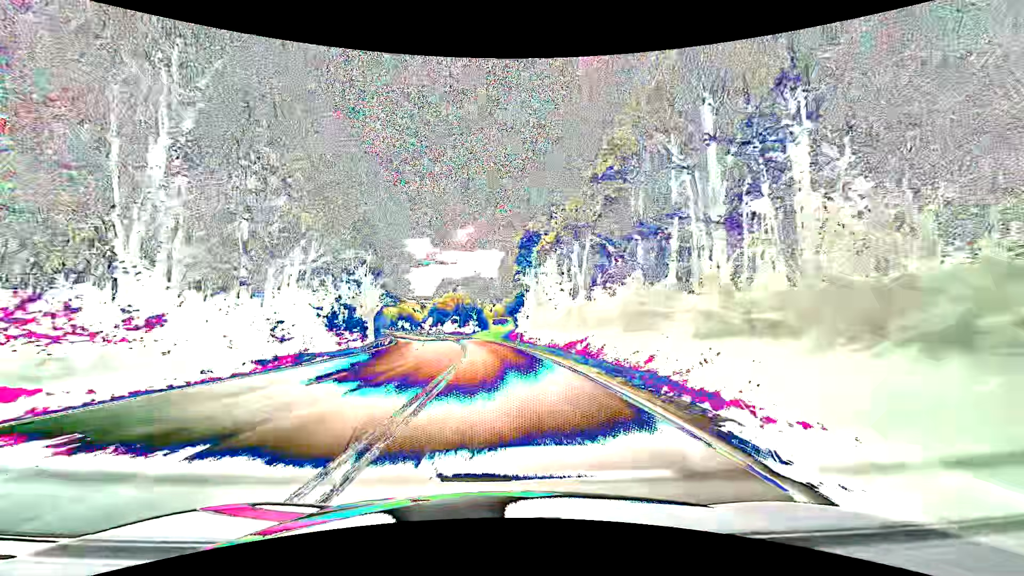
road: primary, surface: asphalt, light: Day
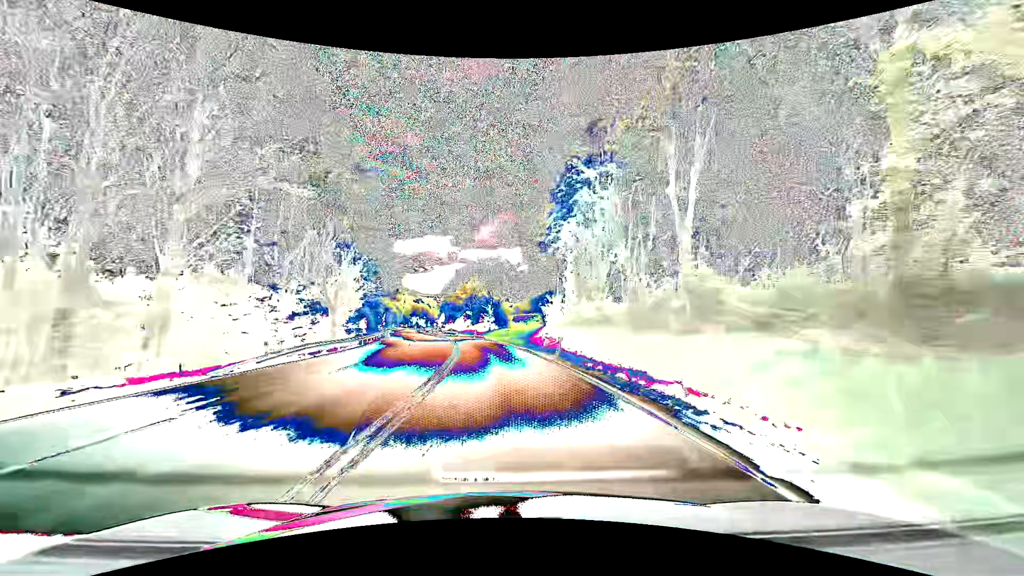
(-0.5, +21.5) m; -2°
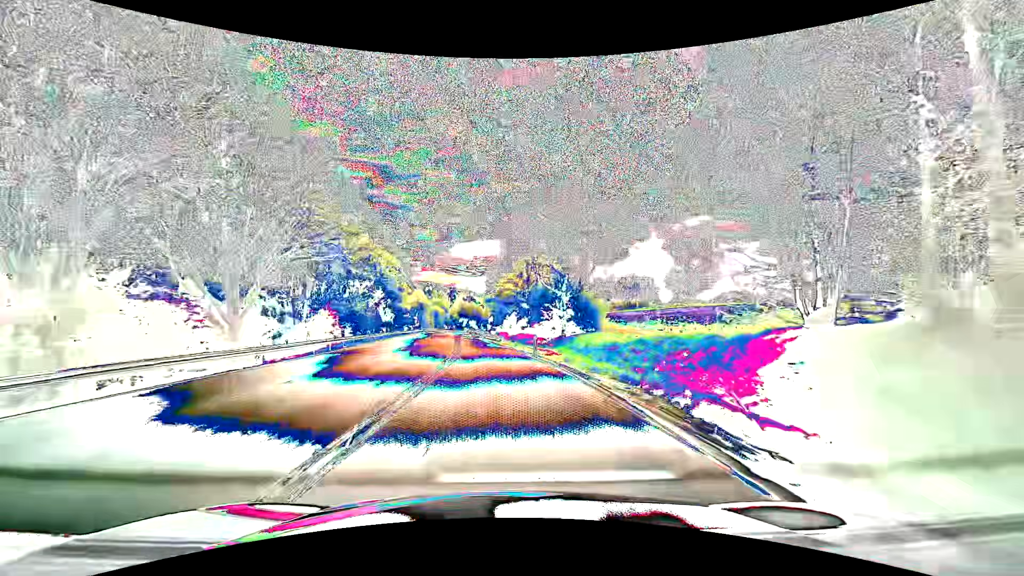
(-2.5, +42.8) m; -7°
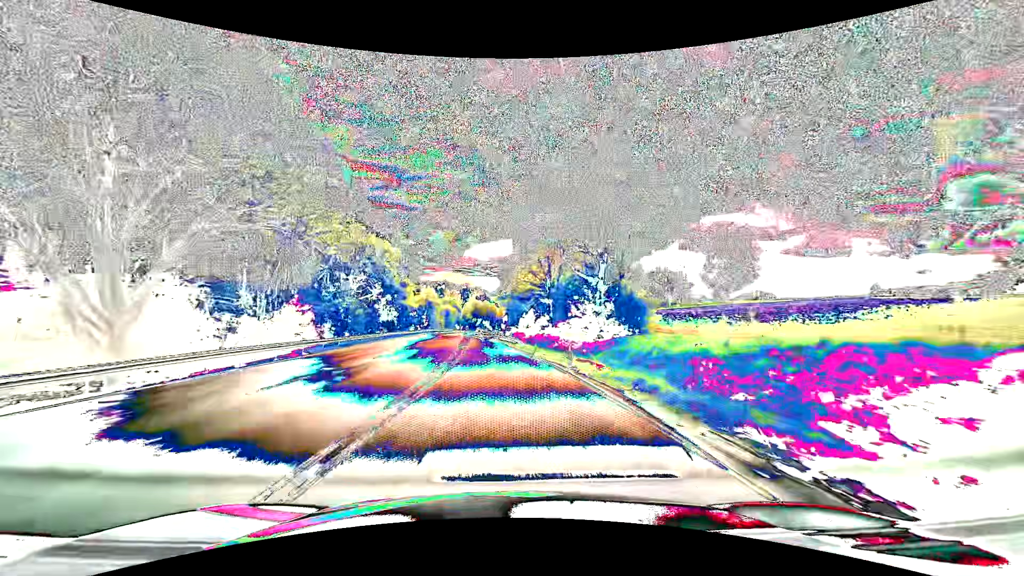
(-0.1, +10.7) m; -2°
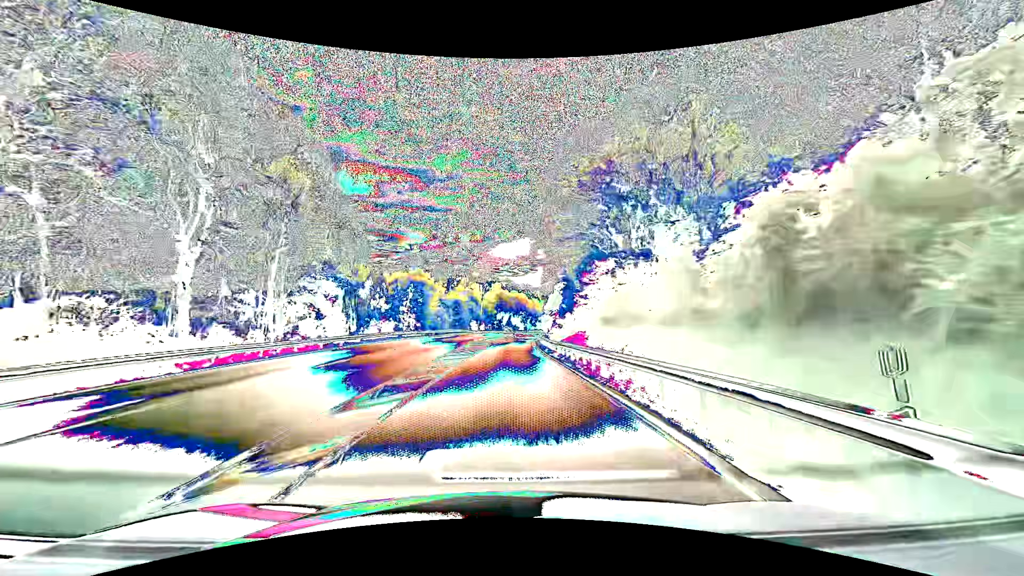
(-2.4, +53.8) m; -3°
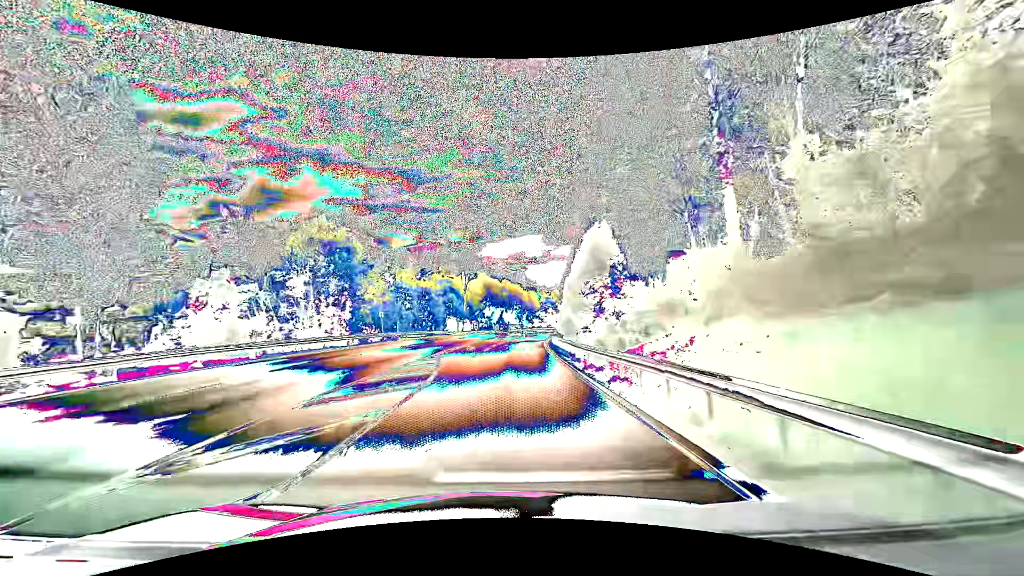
(-0.1, +32.4) m; +1°
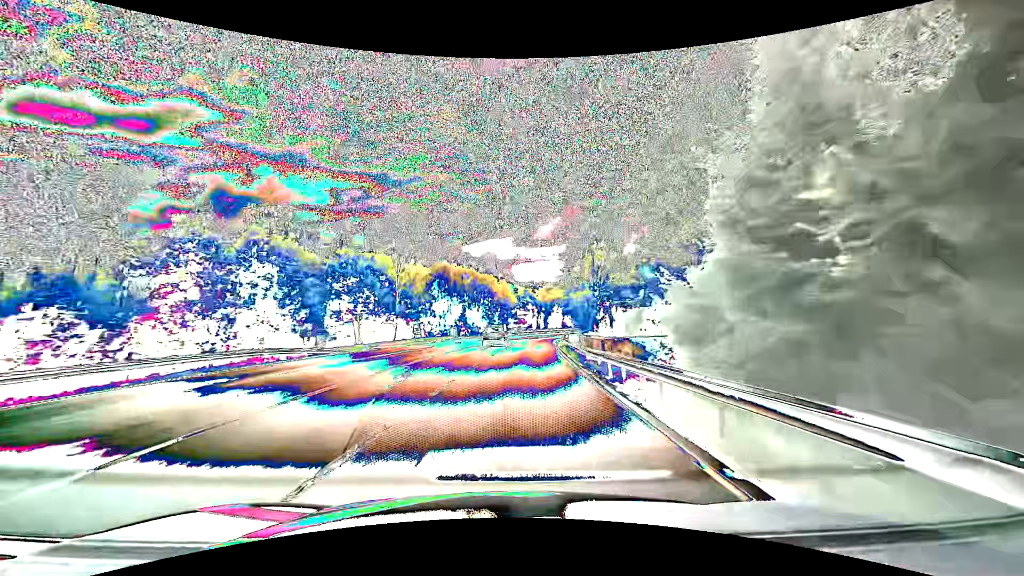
(+1.1, +43.2) m; +3°
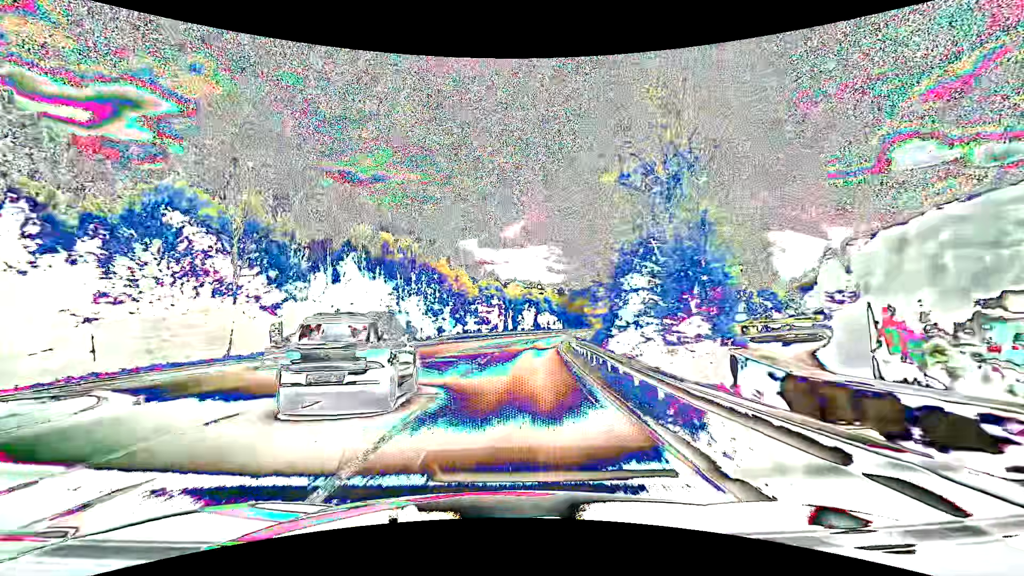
(+1.1, +32.3) m; +4°
(0, +10) (+1, +20) (+1, +30) (+2, +40) (+3, +50) (+4, +60) (+6, +70) (+7, +80) (+9, +89) (+12, +99) m
